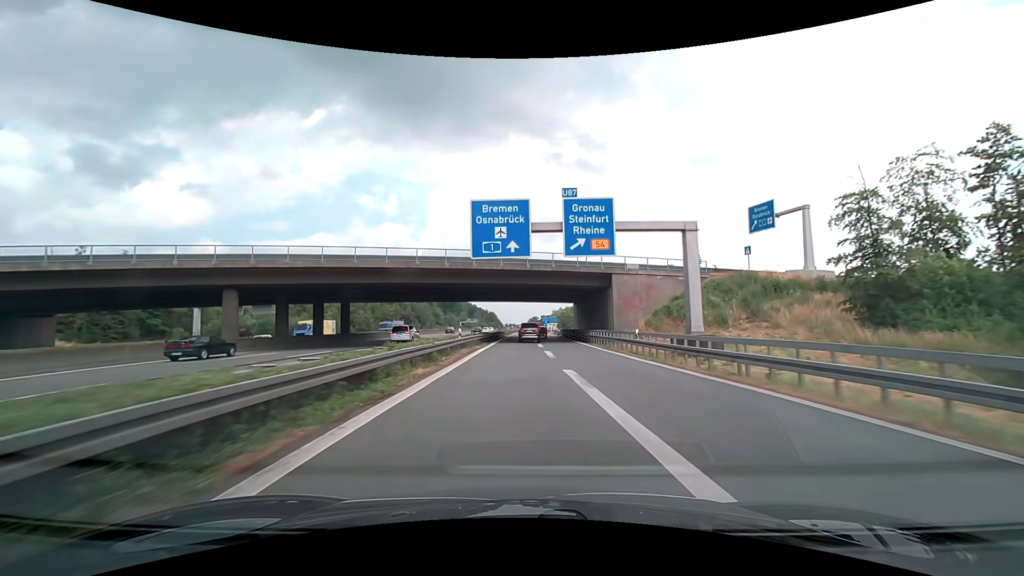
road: motorway_link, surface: asphalt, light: Day
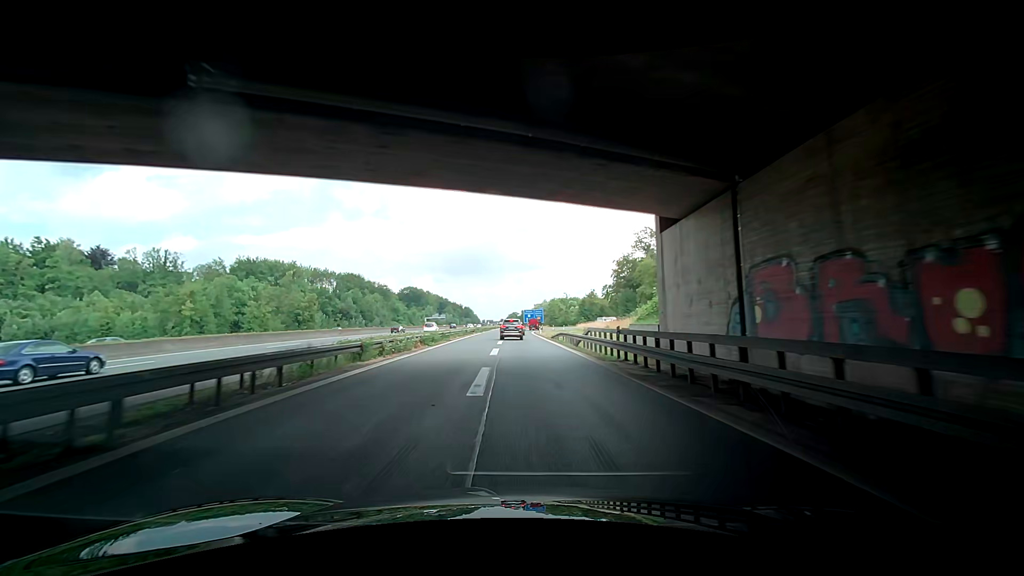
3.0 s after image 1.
(+1.8, +60.6) m; +2°
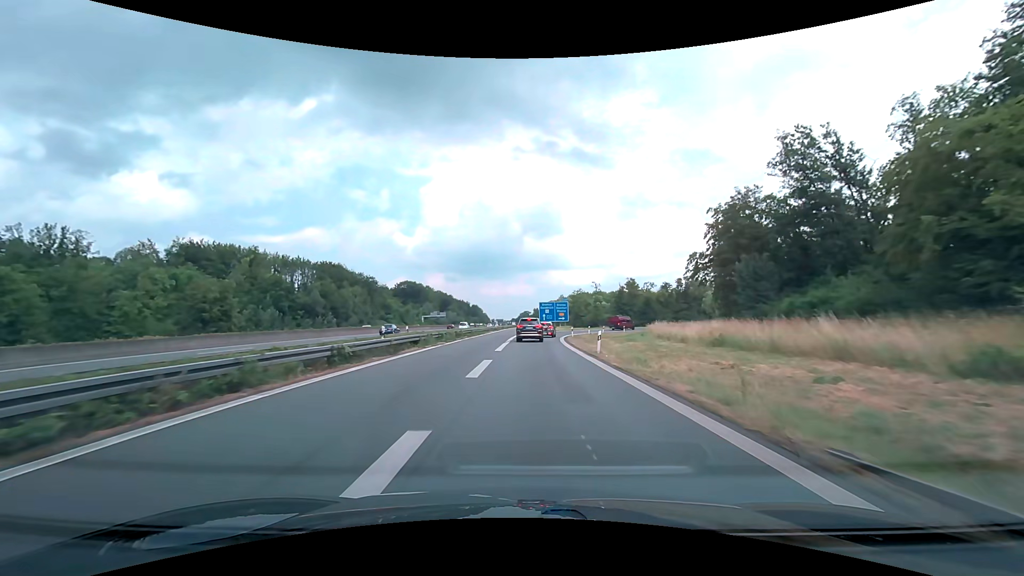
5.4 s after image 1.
(-0.2, +44.9) m; -1°
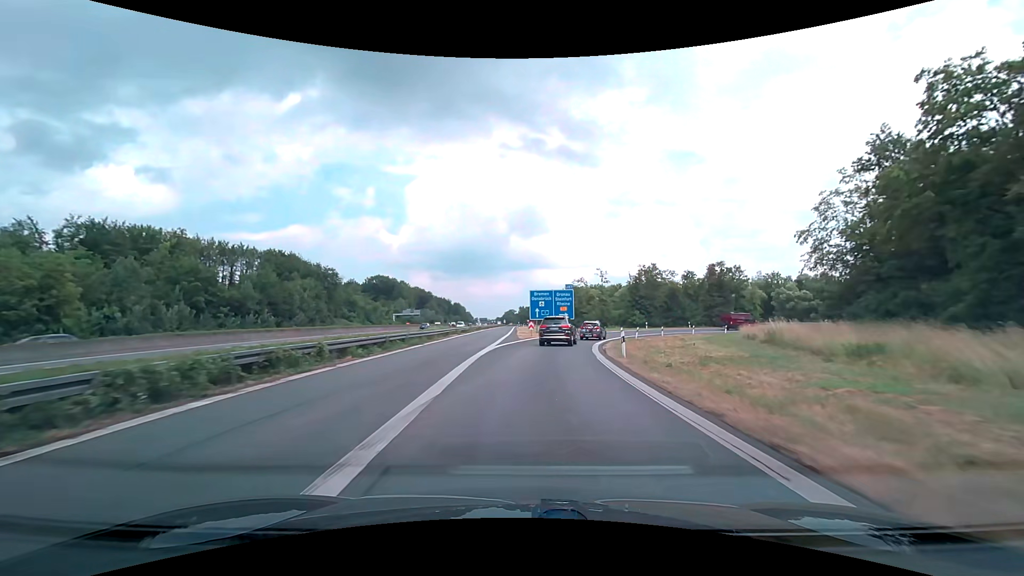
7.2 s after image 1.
(+0.3, +30.4) m; +2°
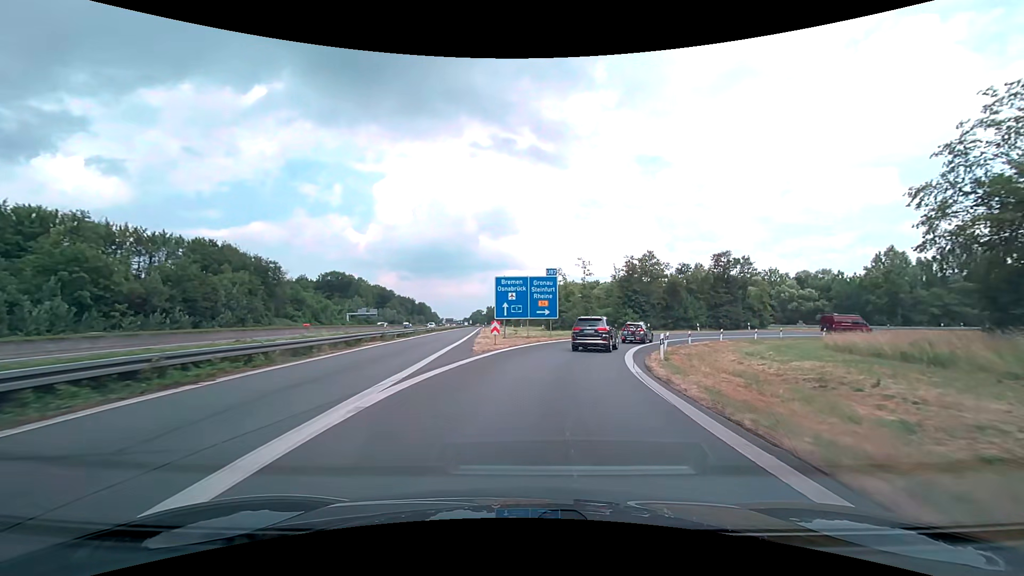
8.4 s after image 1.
(+0.4, +18.2) m; +3°
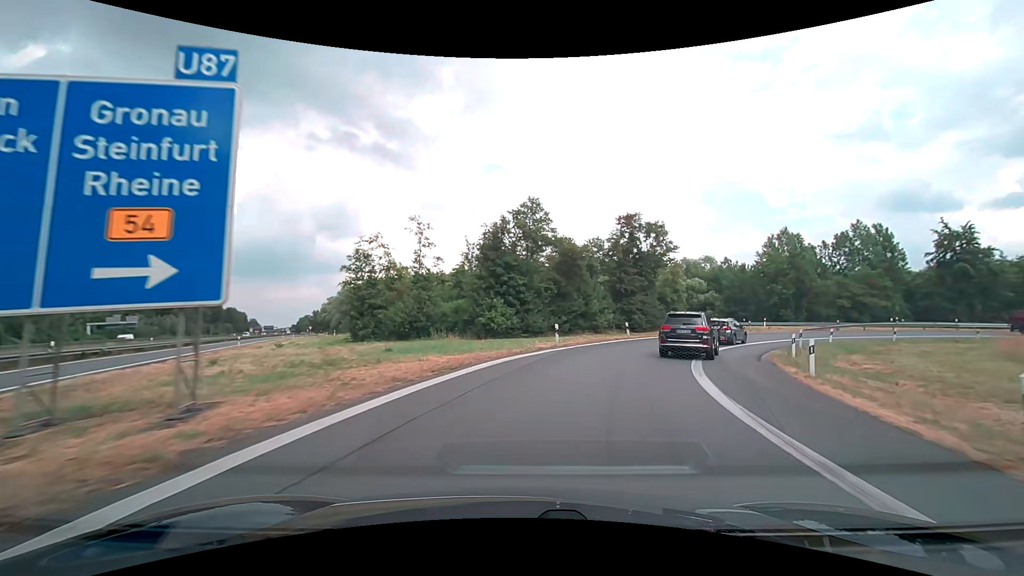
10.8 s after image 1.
(+4.3, +33.1) m; +17°
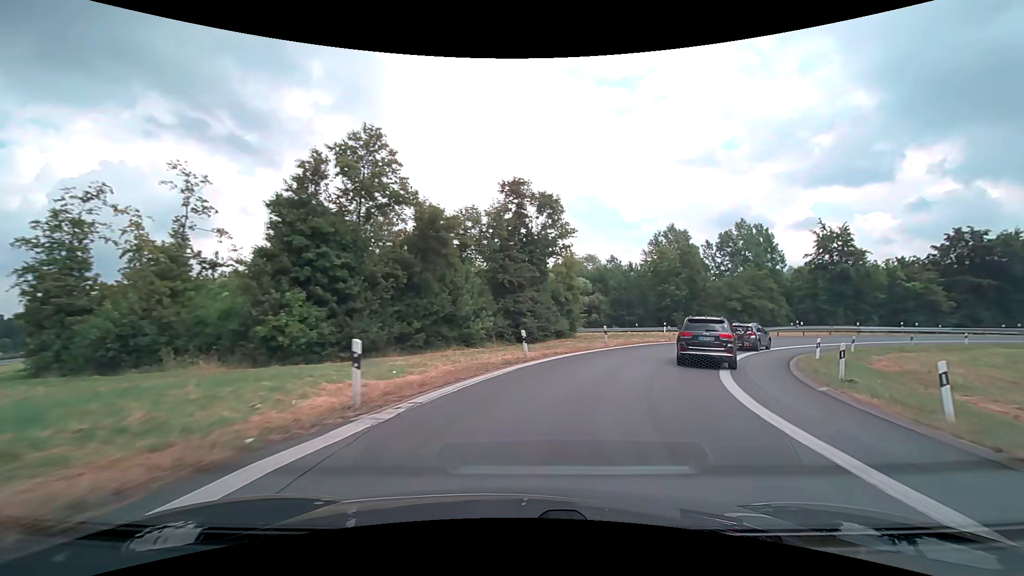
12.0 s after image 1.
(+1.8, +15.5) m; +14°
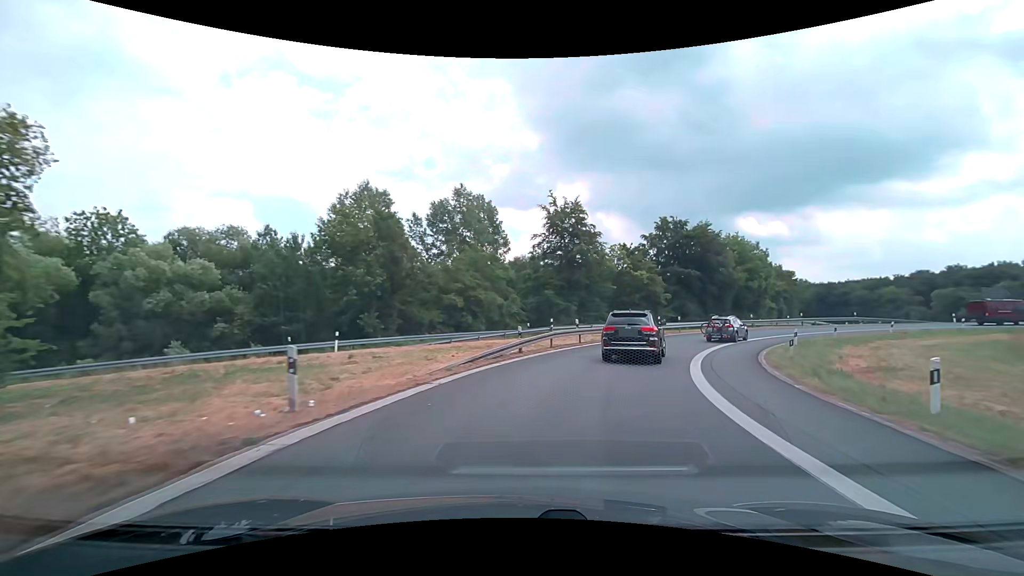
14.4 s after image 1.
(+8.4, +27.6) m; +33°
(+1, +10) (+4, +20) (+8, +29) (+14, +37) (+21, +44) (+29, +50) (+38, +54) (+48, +56) (+58, +56) (+68, +55) m
